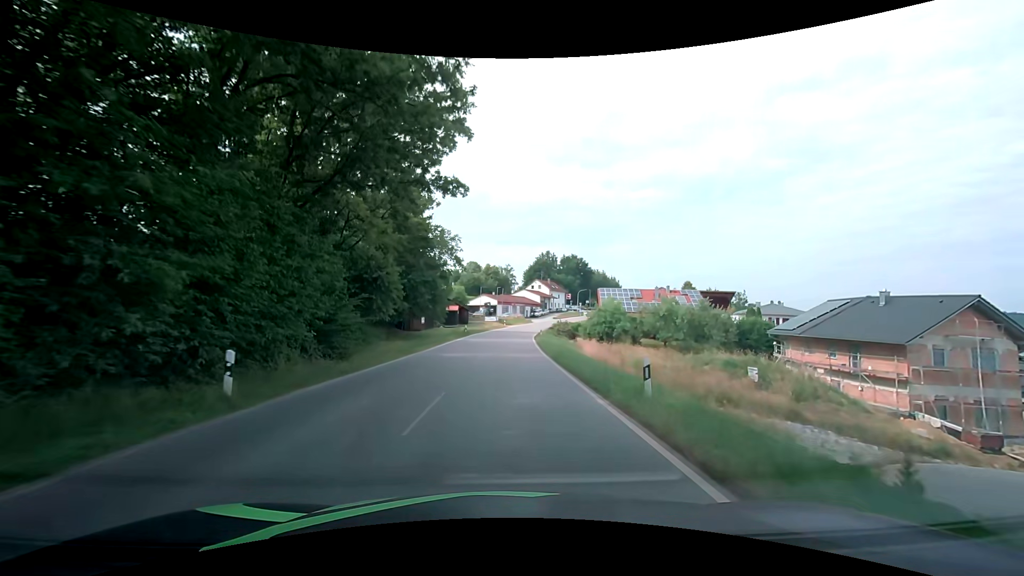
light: Day
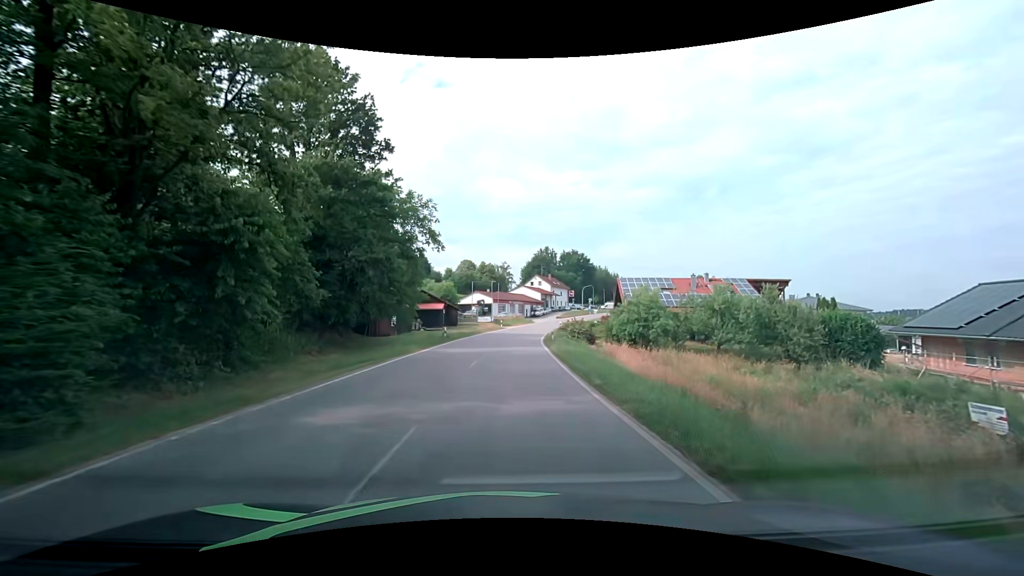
(0.0, +15.2) m; 0°
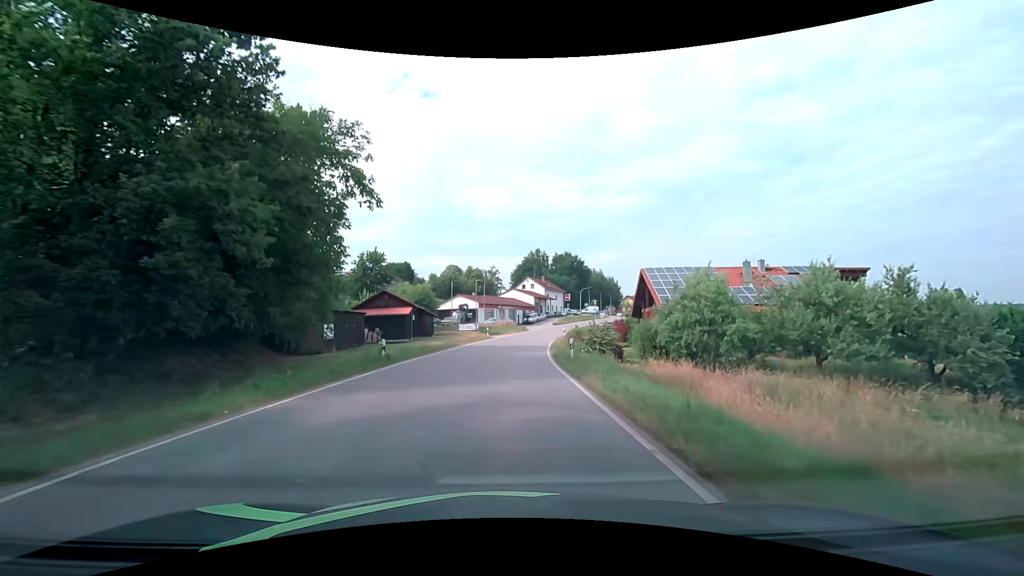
(+0.1, +15.2) m; +1°
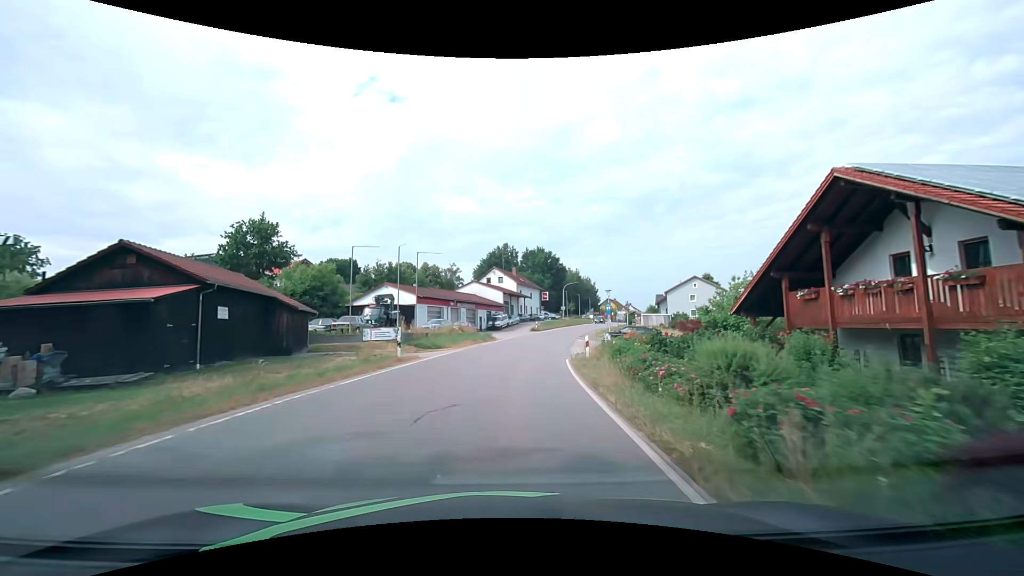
(+1.2, +30.1) m; +5°
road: tertiary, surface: asphalt
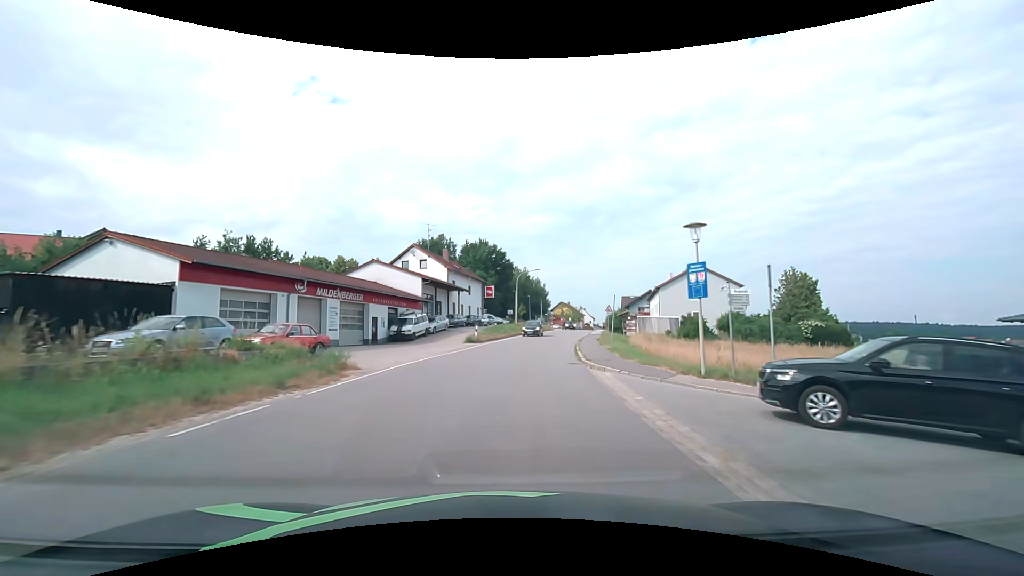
(+1.6, +29.9) m; +7°
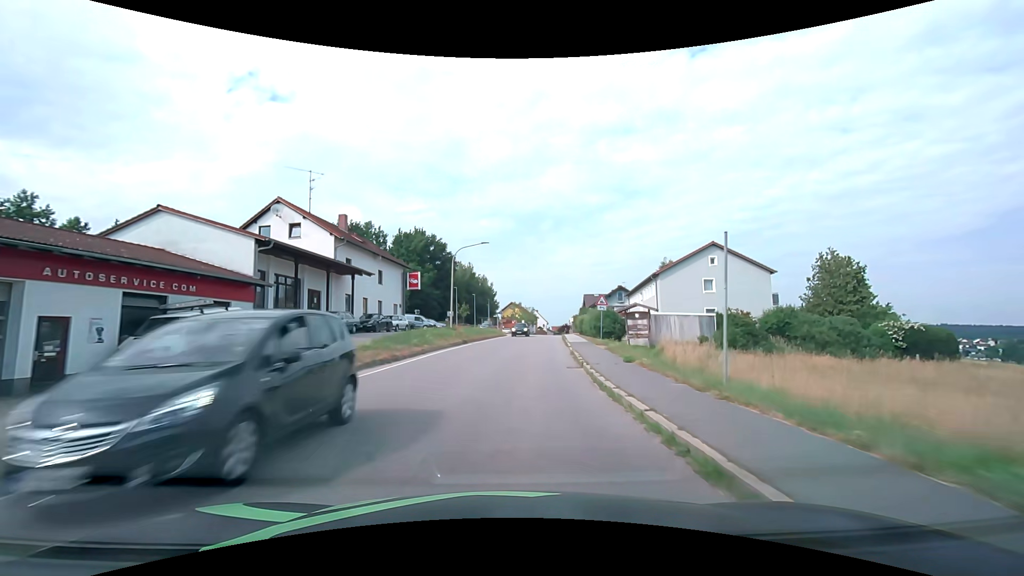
(+1.2, +22.3) m; +6°
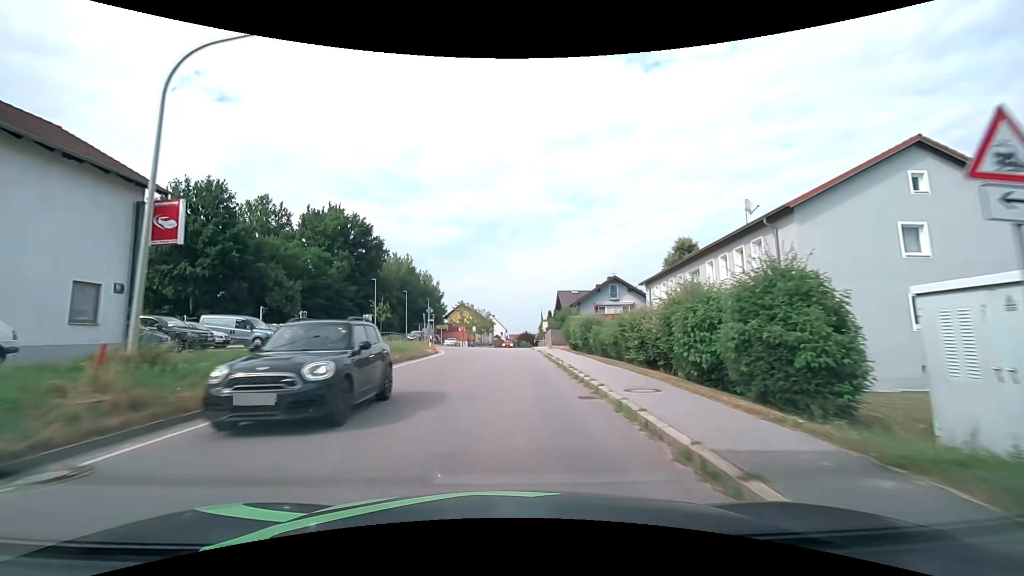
(+1.7, +29.7) m; +5°
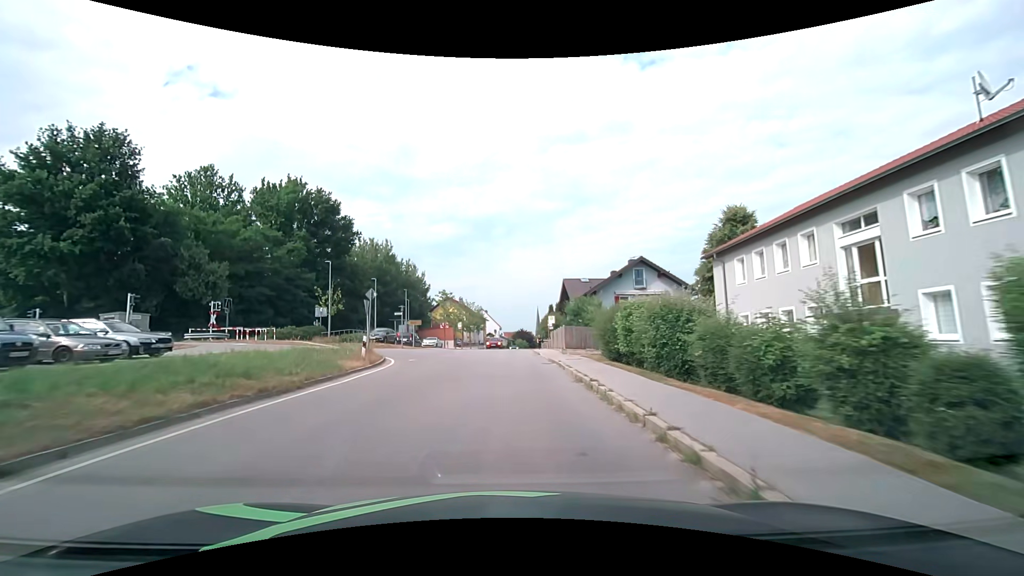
(+0.1, +15.0) m; +1°
(0, +10) (0, +20) (0, +30) (0, +40) (+1, +50) (+1, +60) (+2, +70) (+2, +80) (+3, +90) (+4, +100) m
